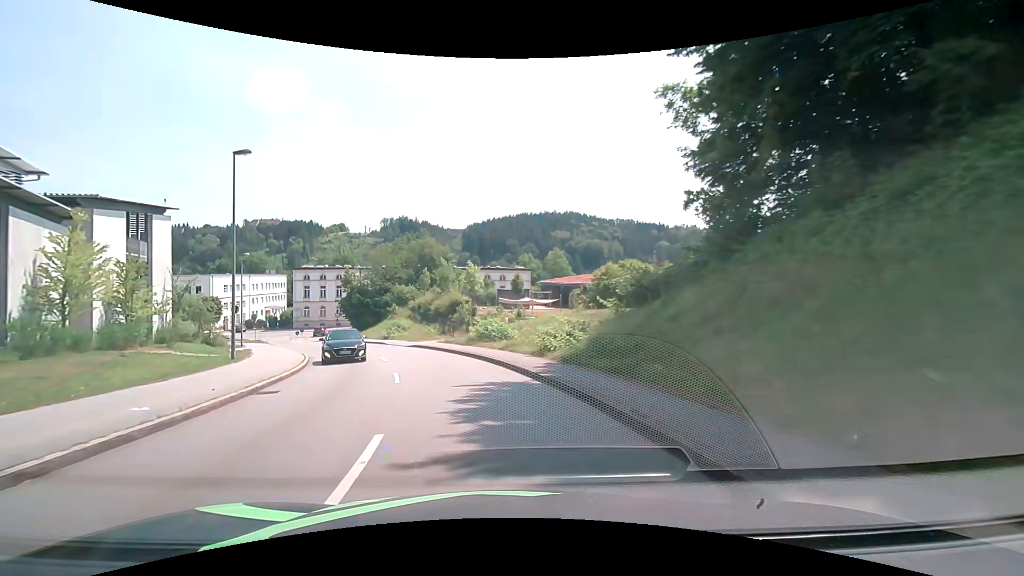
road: tertiary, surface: asphalt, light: Day
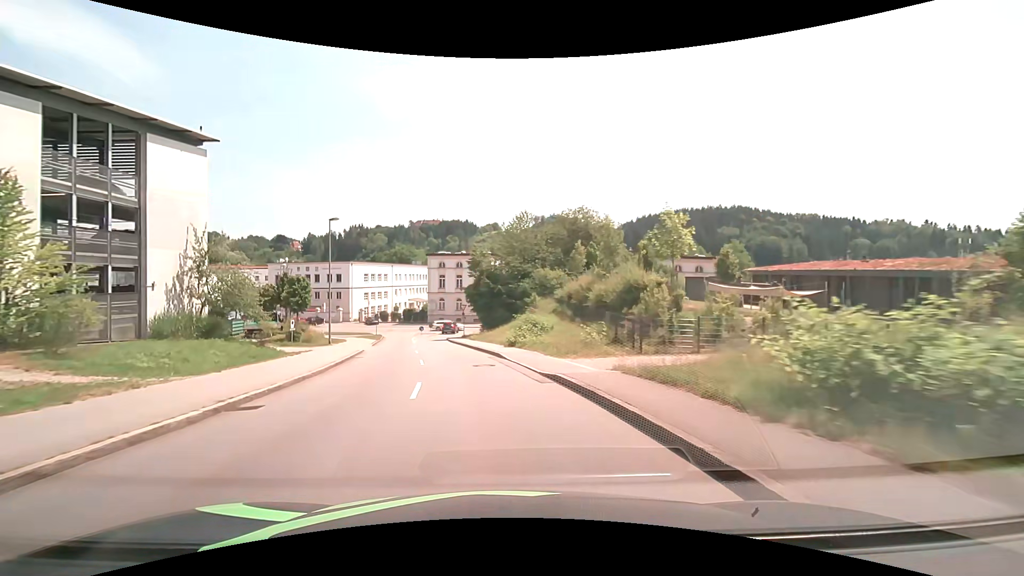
(-3.1, +21.0) m; -17°
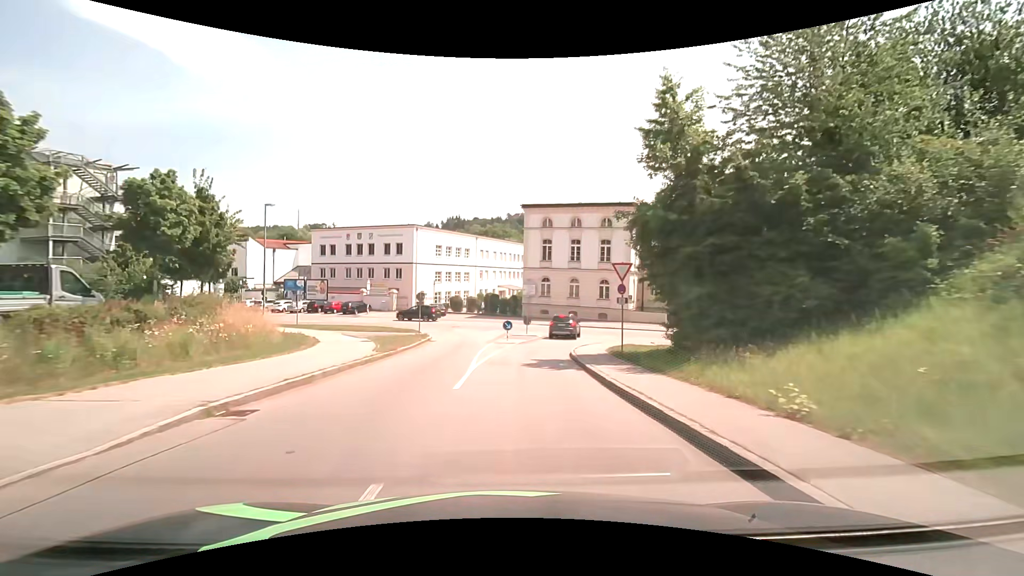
(-5.2, +34.9) m; -11°
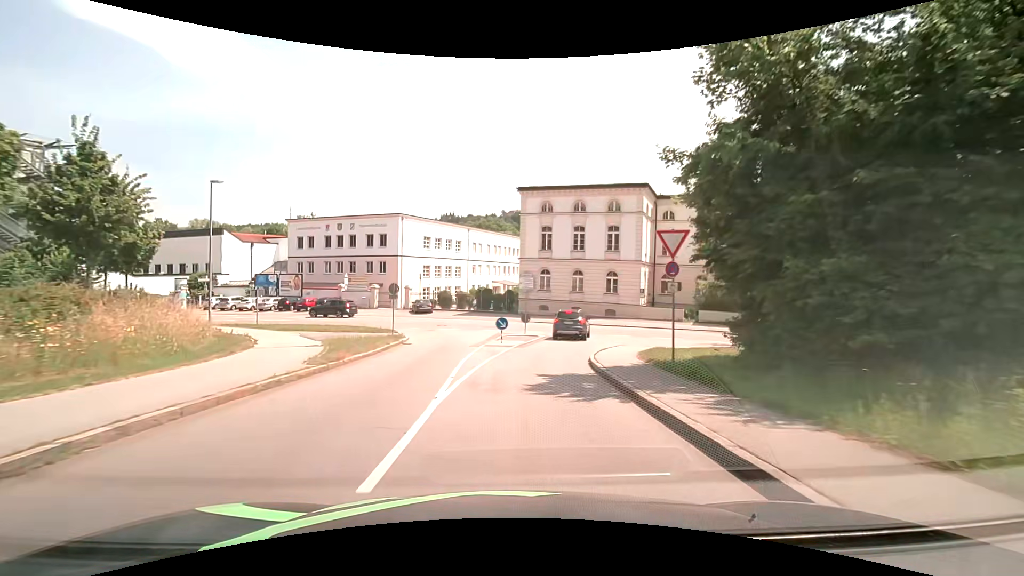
(0.0, +6.2) m; 0°
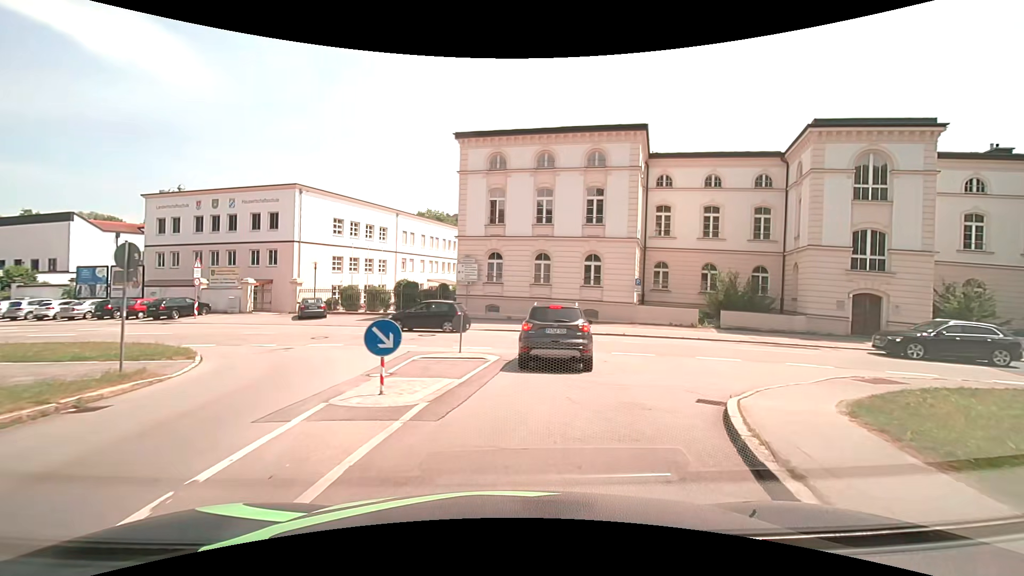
(+0.6, +14.7) m; +6°
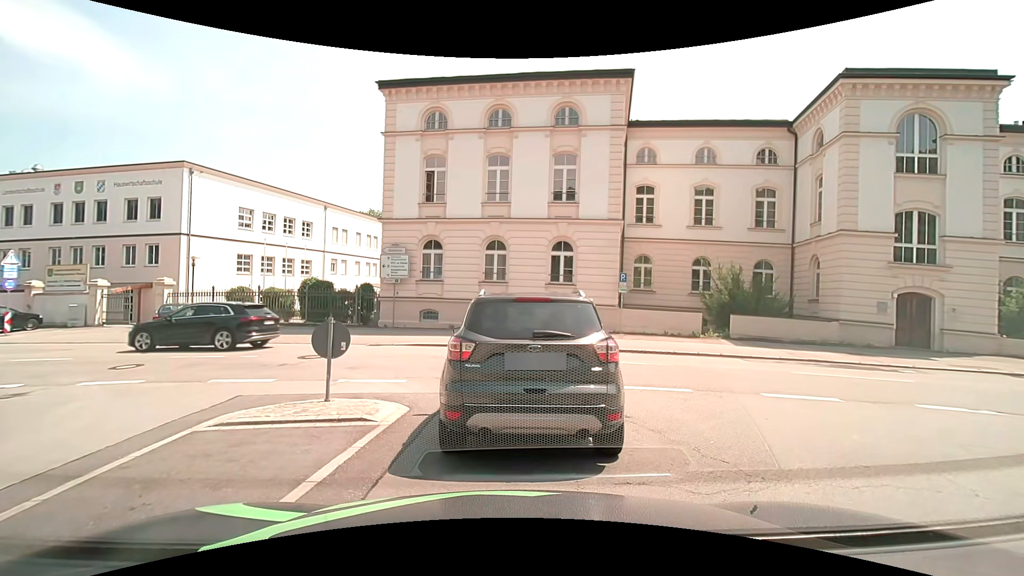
(+0.3, +7.4) m; +5°
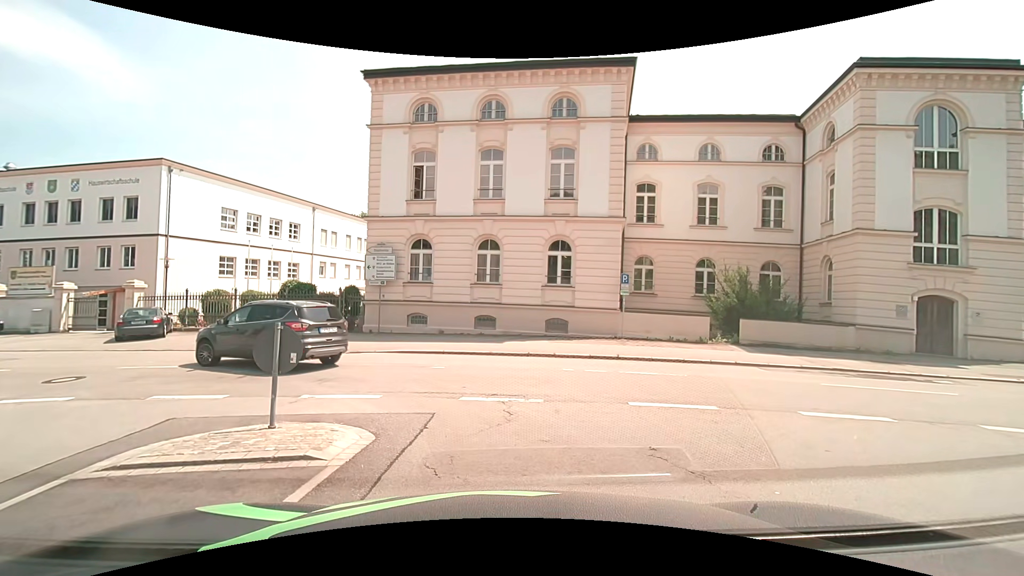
(0.0, +1.7) m; +2°
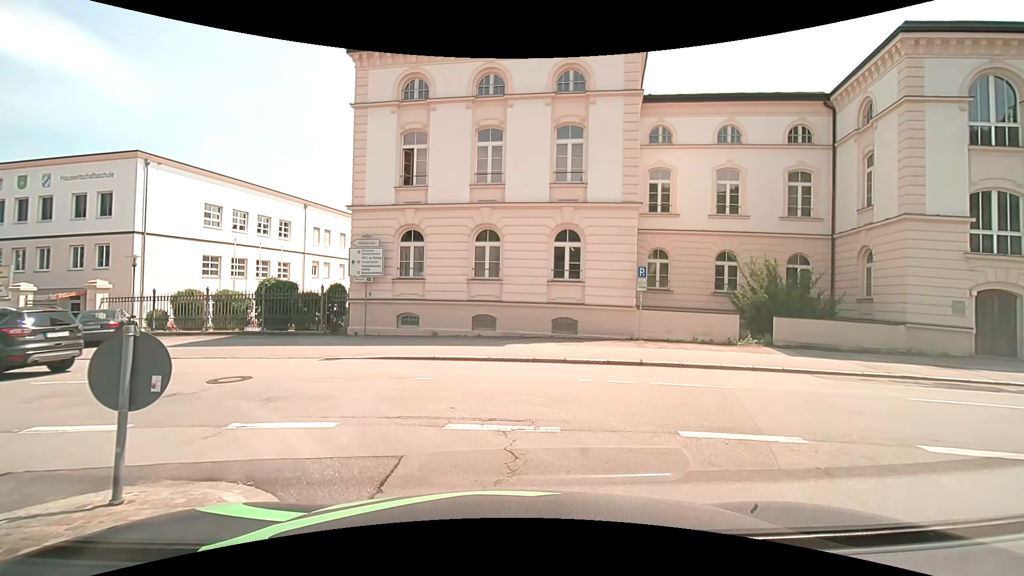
(0.0, +2.5) m; -1°
(-2, +10) (-10, +15) (-19, +18) (-29, +19) (-39, +21) (-49, +21) (-59, +21) (-69, +21) (-79, +21) (-89, +21) m
